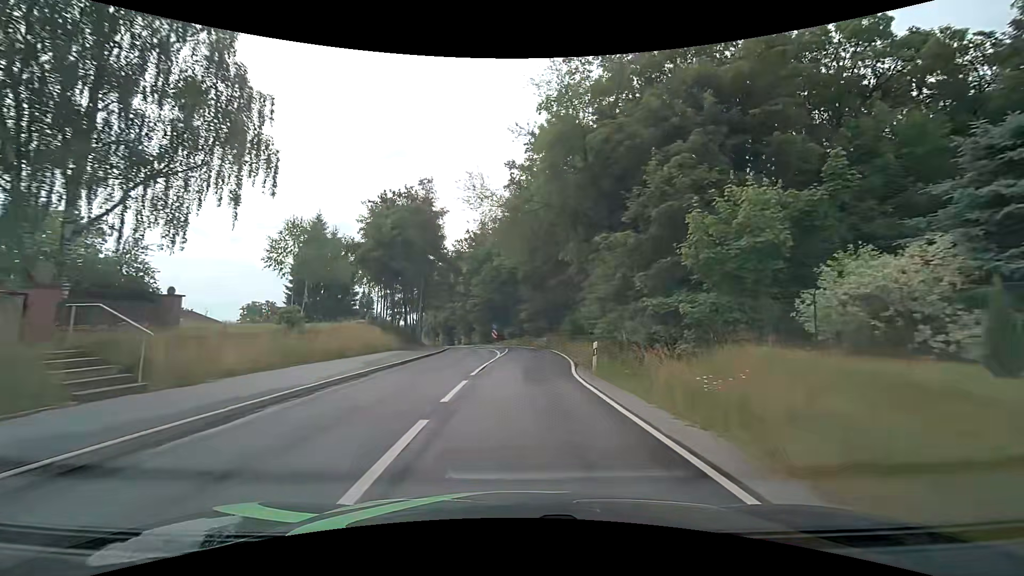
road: tertiary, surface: asphalt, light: Day
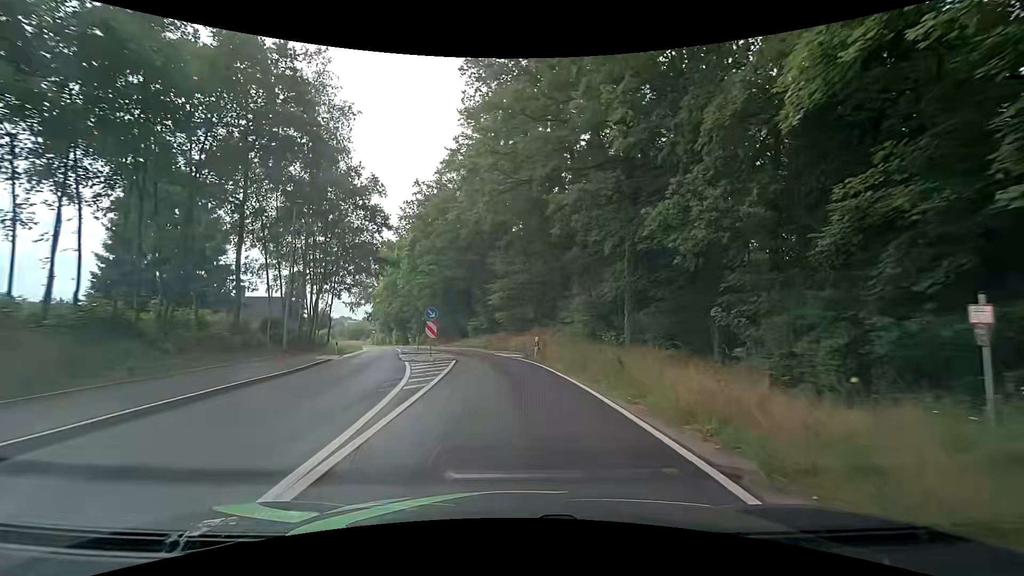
(+0.7, +25.2) m; +3°
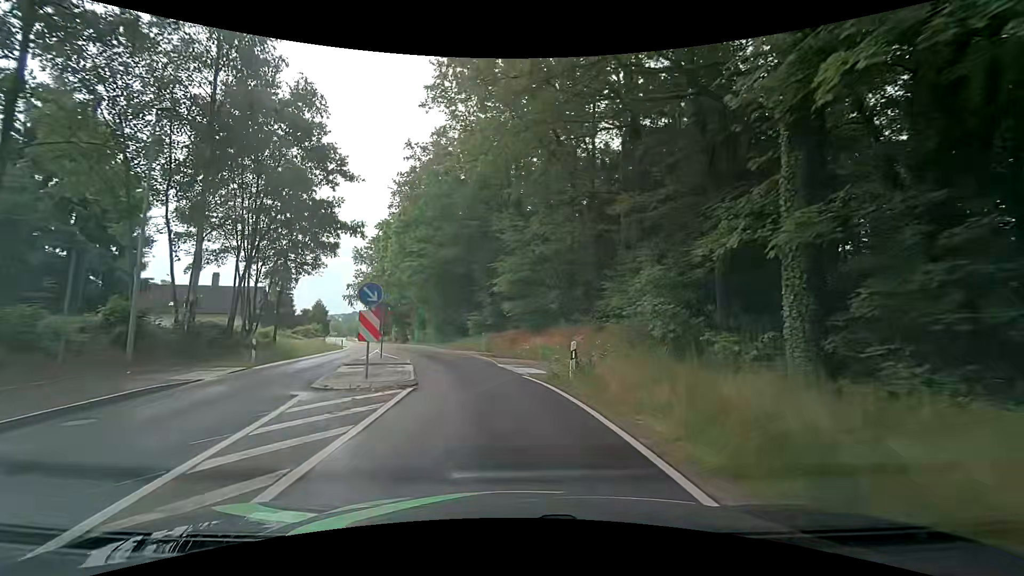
(-0.1, +11.4) m; -1°
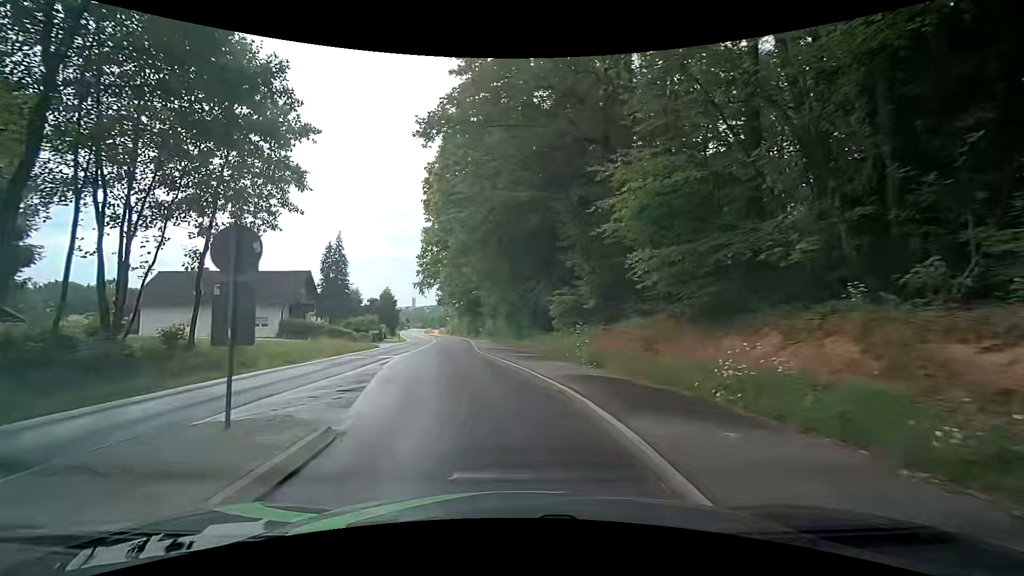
(-1.2, +15.9) m; -10°
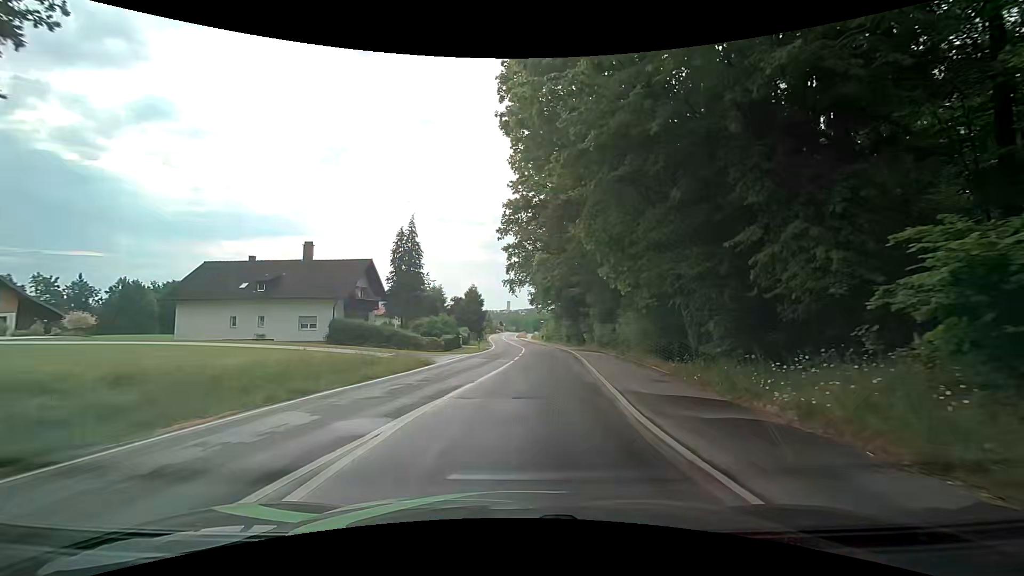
(-1.7, +14.9) m; -12°
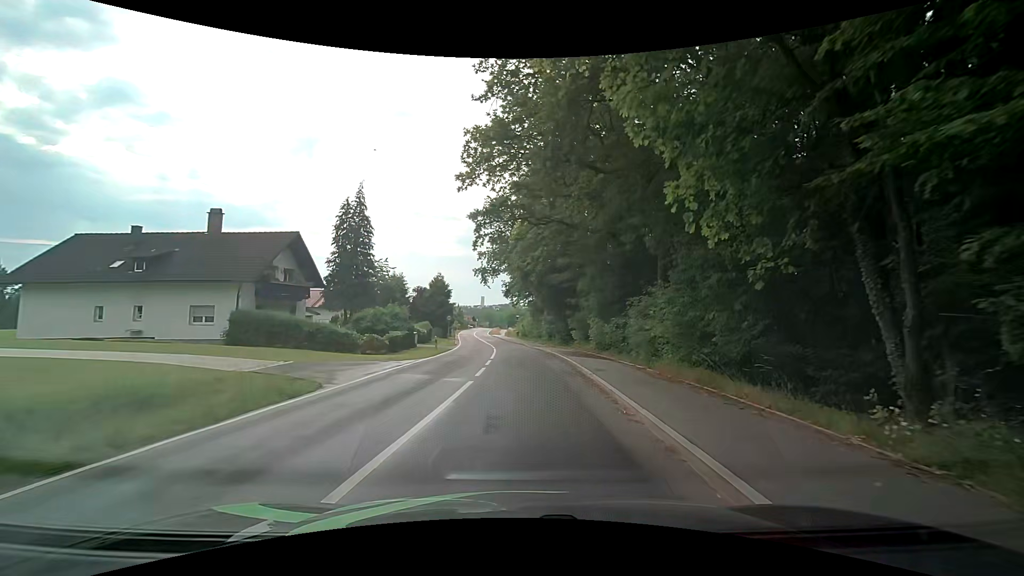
(+0.3, +10.6) m; +5°
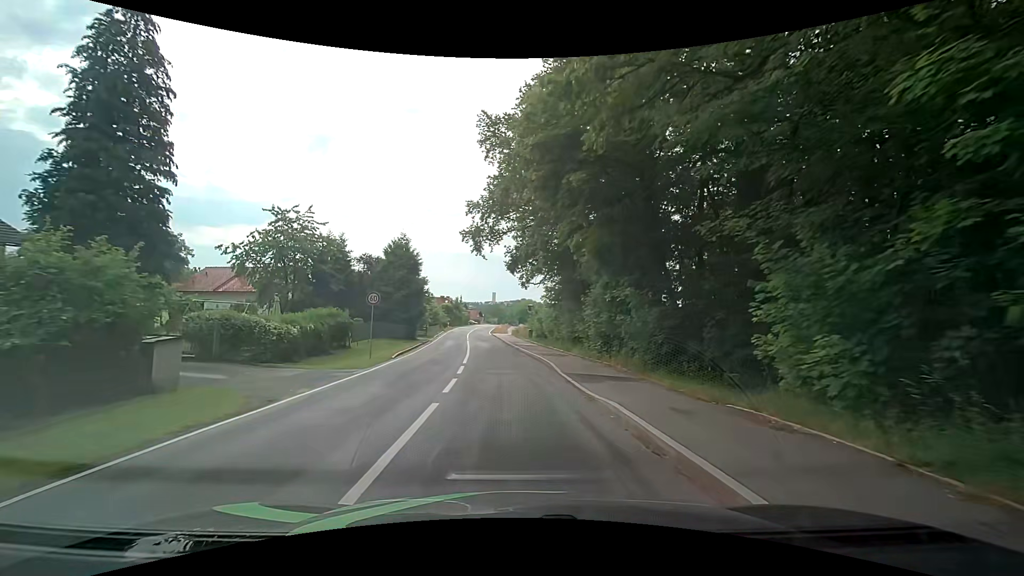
(-0.2, +29.4) m; -1°
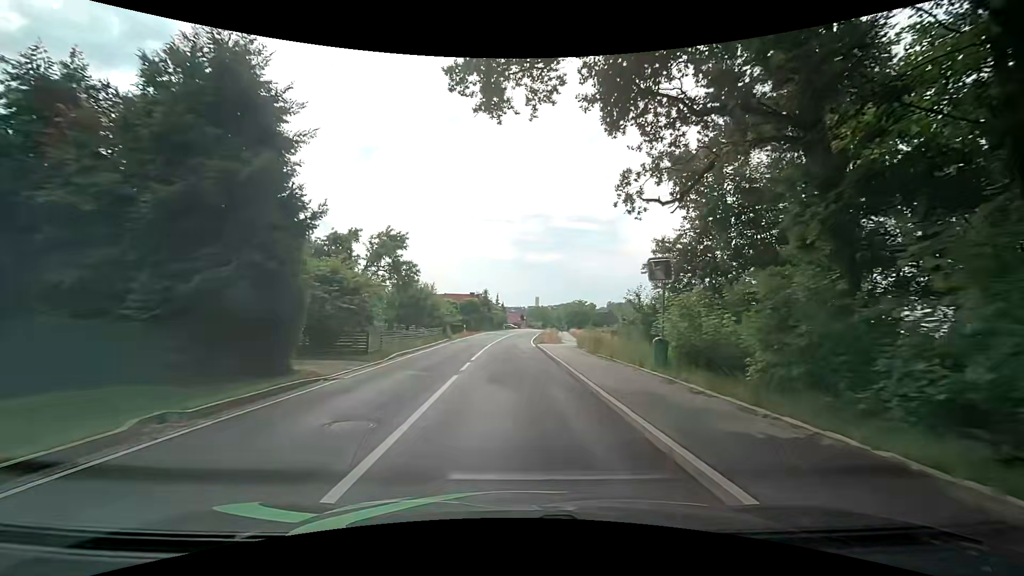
(-2.1, +32.8) m; -6°
(0, +10) (0, +20) (0, +30) (0, +40) (0, +50) (+1, +60) (+2, +70) (+2, +80) (+3, +90) (+4, +100) m
